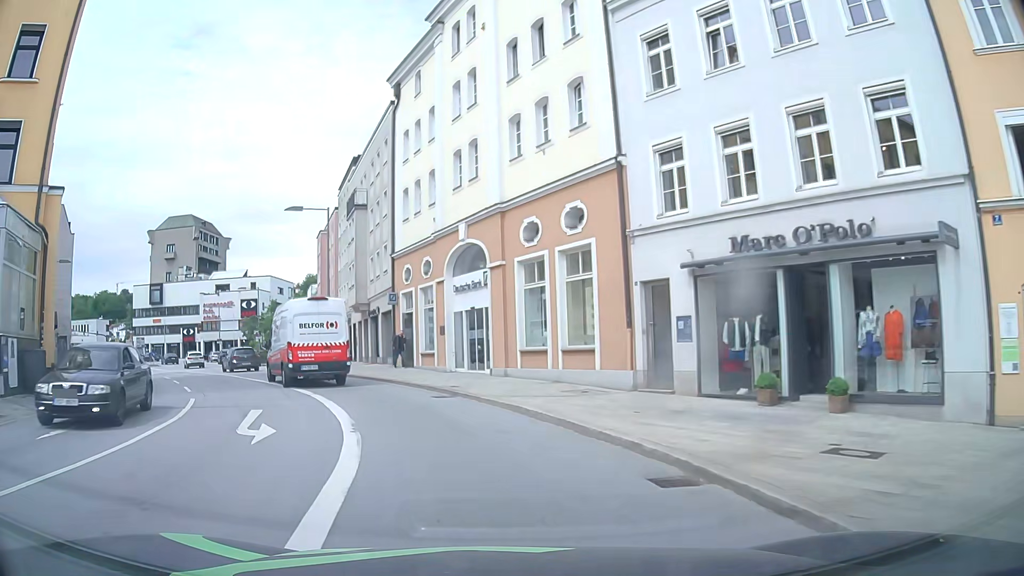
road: primary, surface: asphalt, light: Day
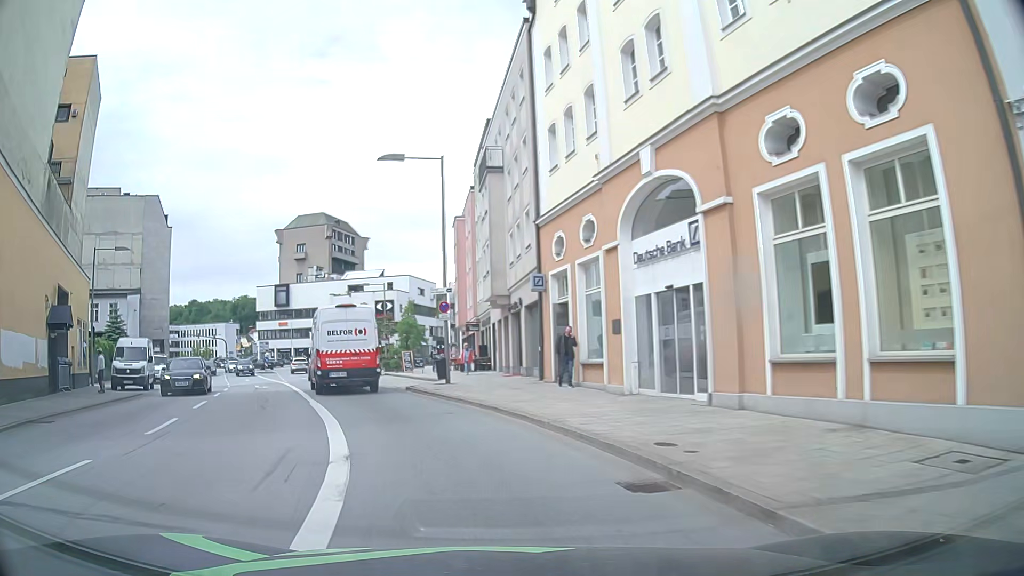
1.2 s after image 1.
(-1.1, +10.4) m; -12°
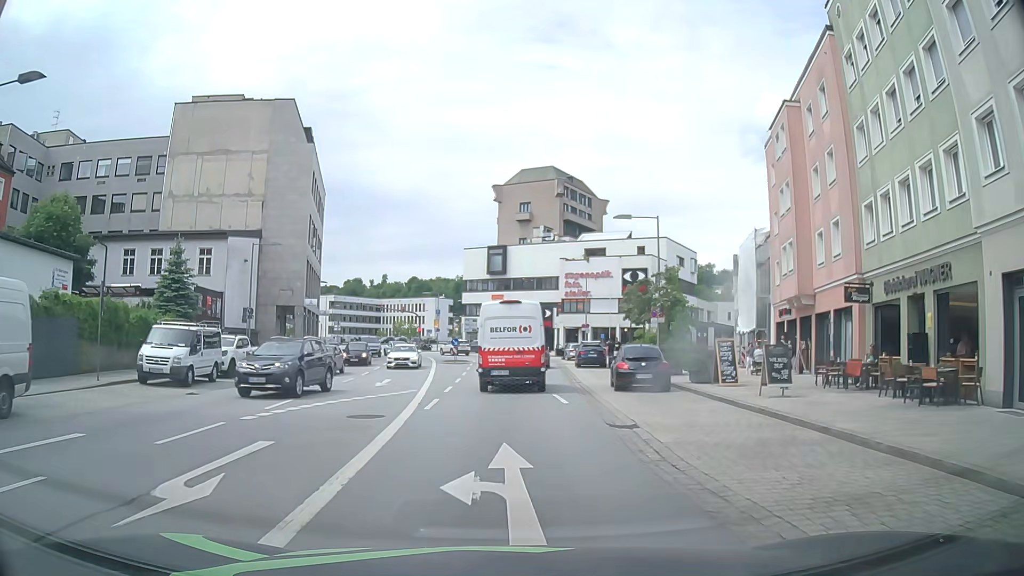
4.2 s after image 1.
(-7.1, +26.0) m; -22°
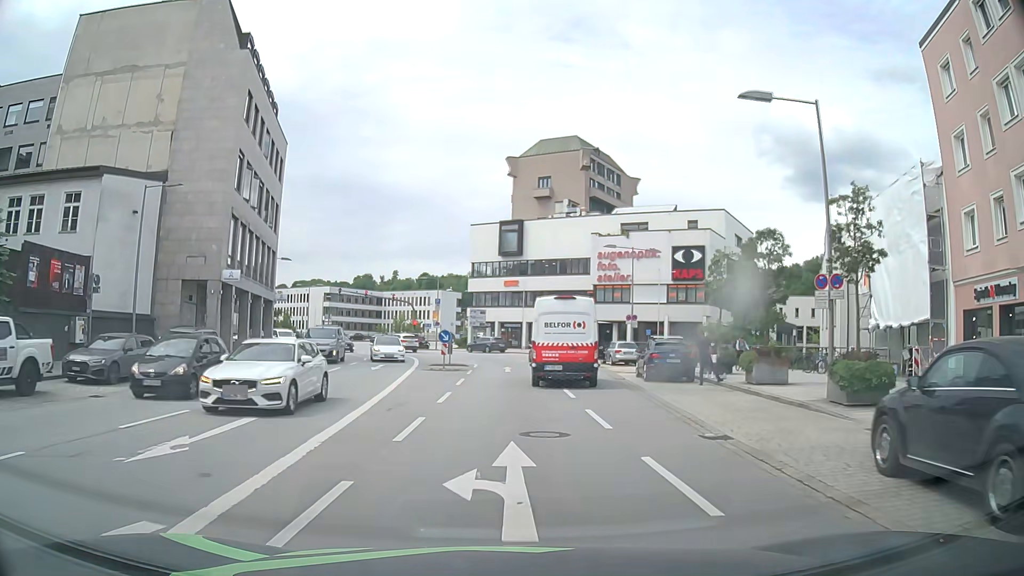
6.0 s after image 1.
(-0.6, +17.5) m; -1°
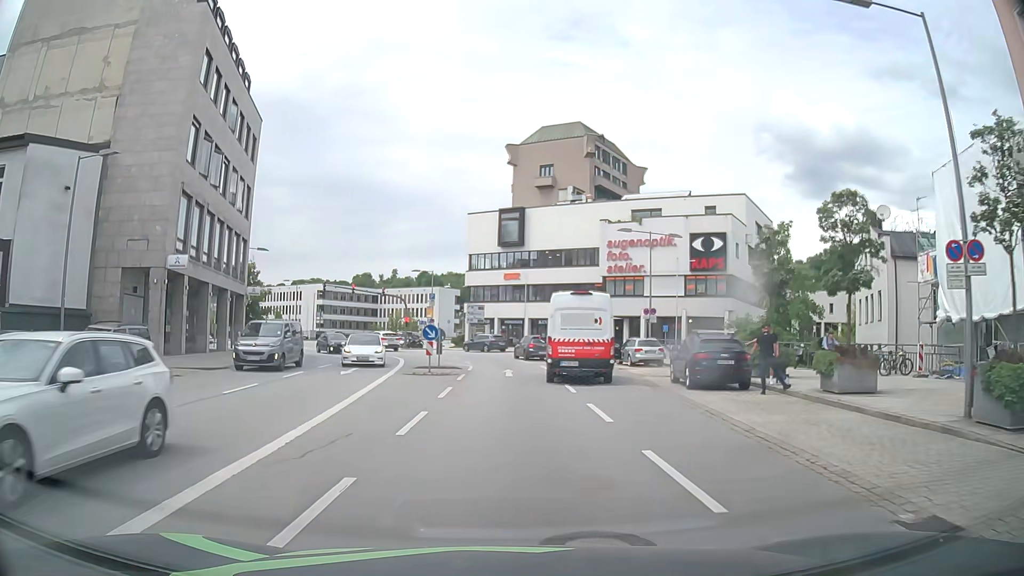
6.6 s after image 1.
(0.0, +5.9) m; 0°
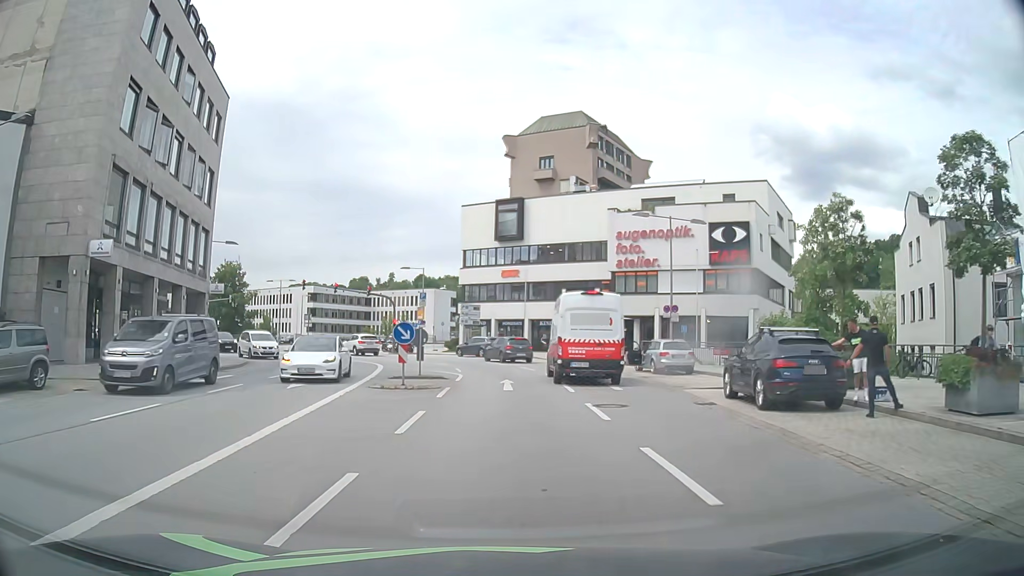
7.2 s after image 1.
(+0.1, +5.9) m; +1°
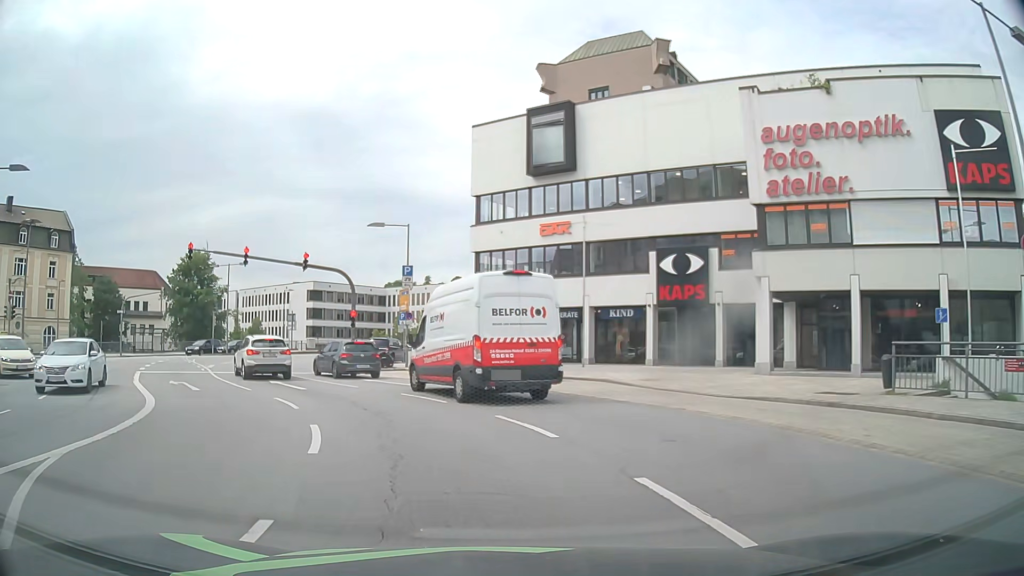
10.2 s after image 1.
(+0.2, +25.6) m; -3°
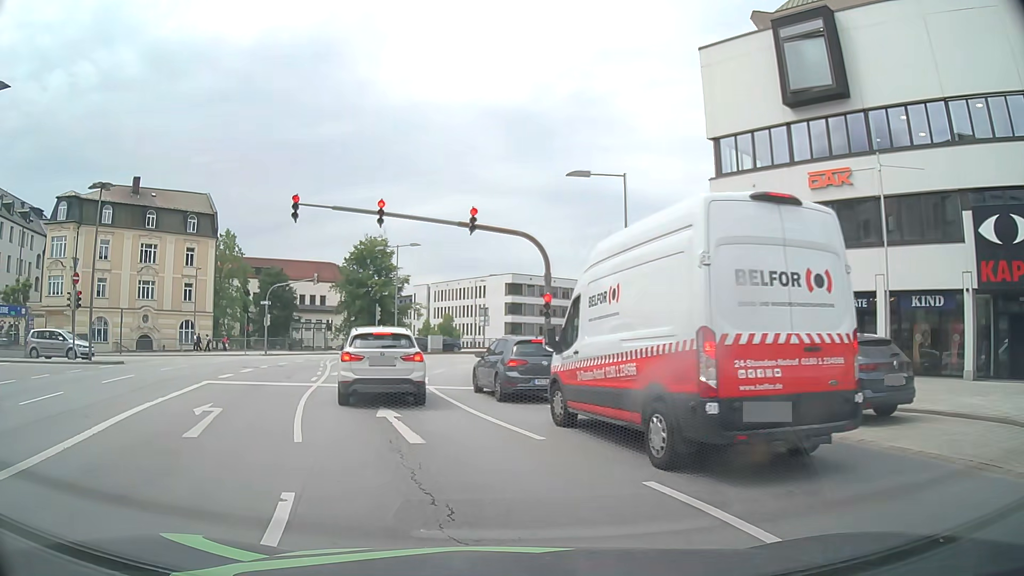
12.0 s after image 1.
(-1.4, +10.8) m; -16°
